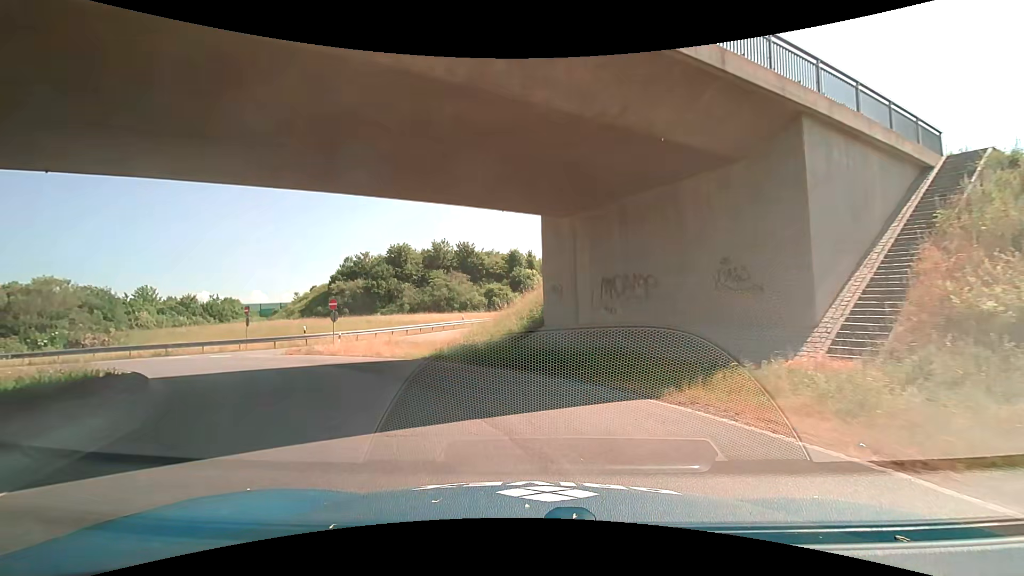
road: secondary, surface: asphalt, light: Day
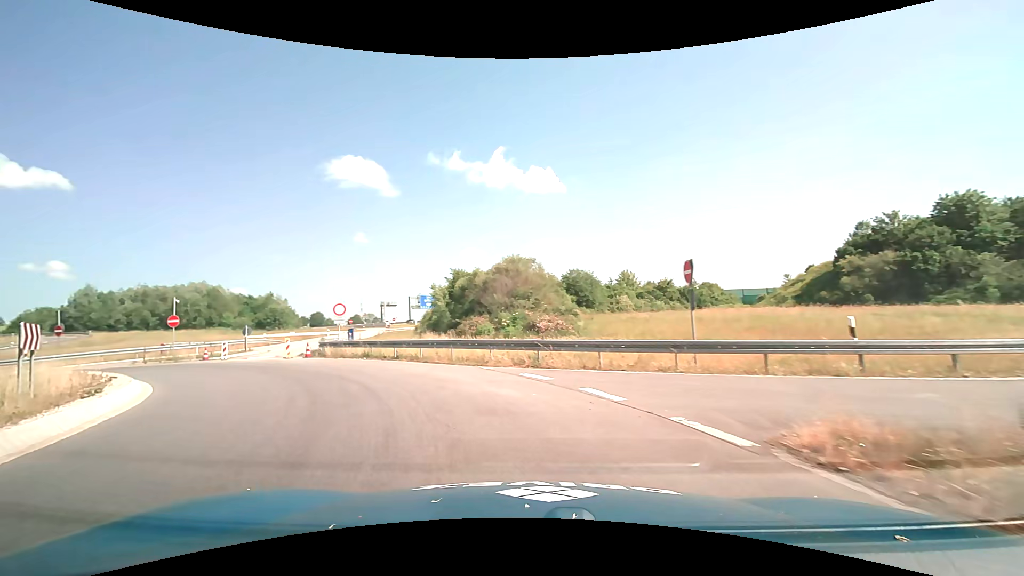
(-8.6, +20.8) m; -51°
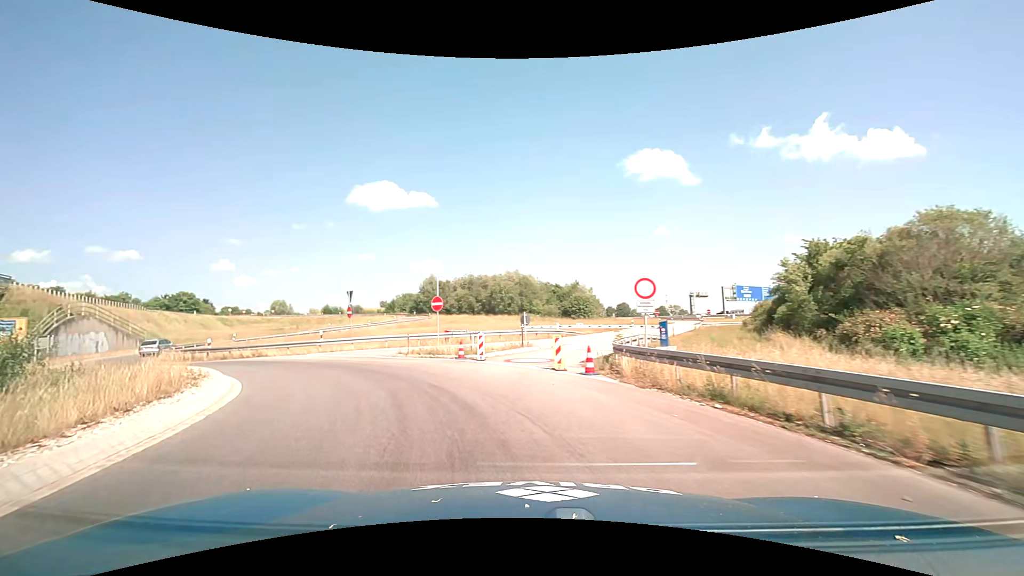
(-4.1, +12.9) m; -34°
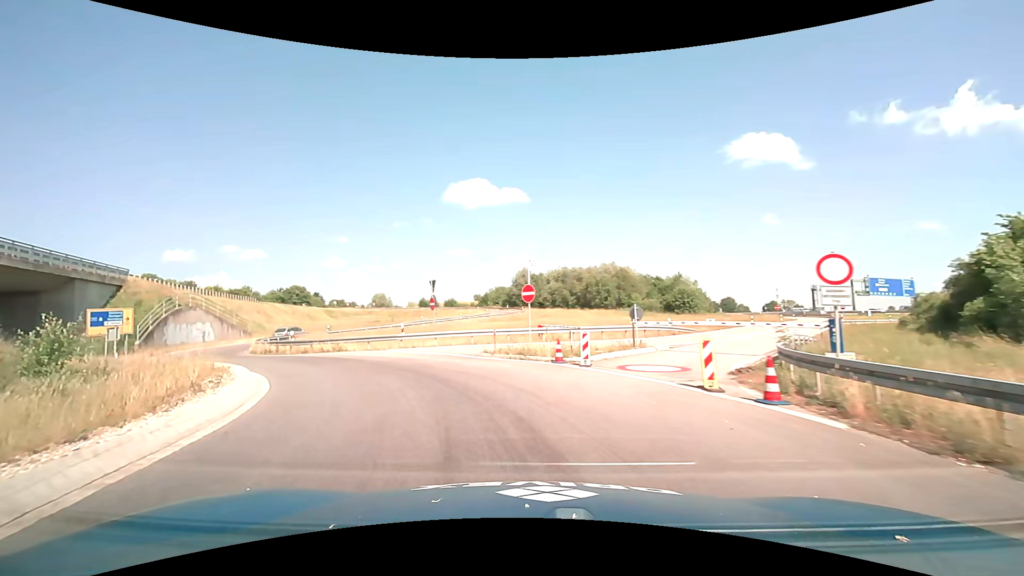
(-0.4, +4.4) m; -11°
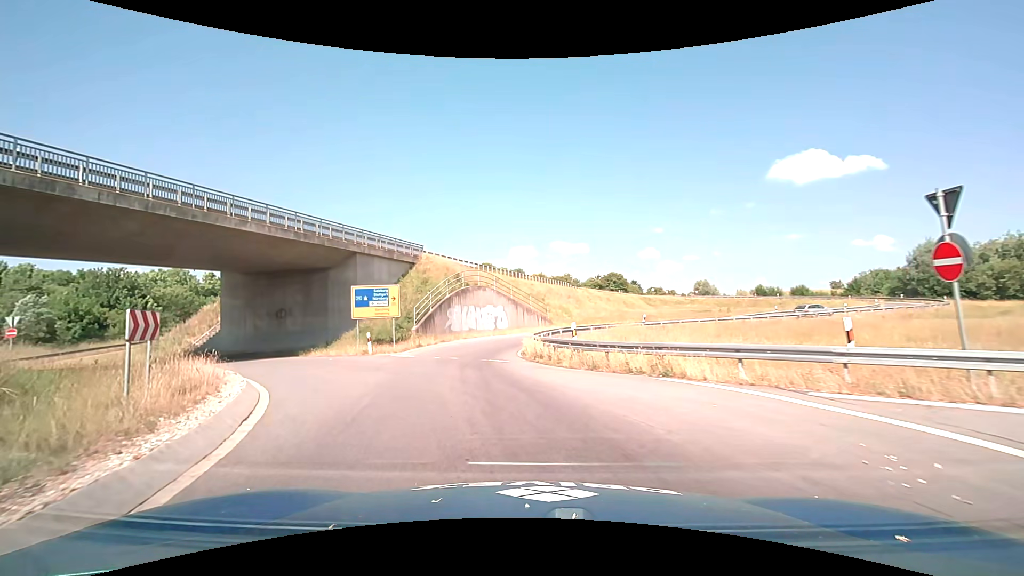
(-5.3, +16.4) m; -35°
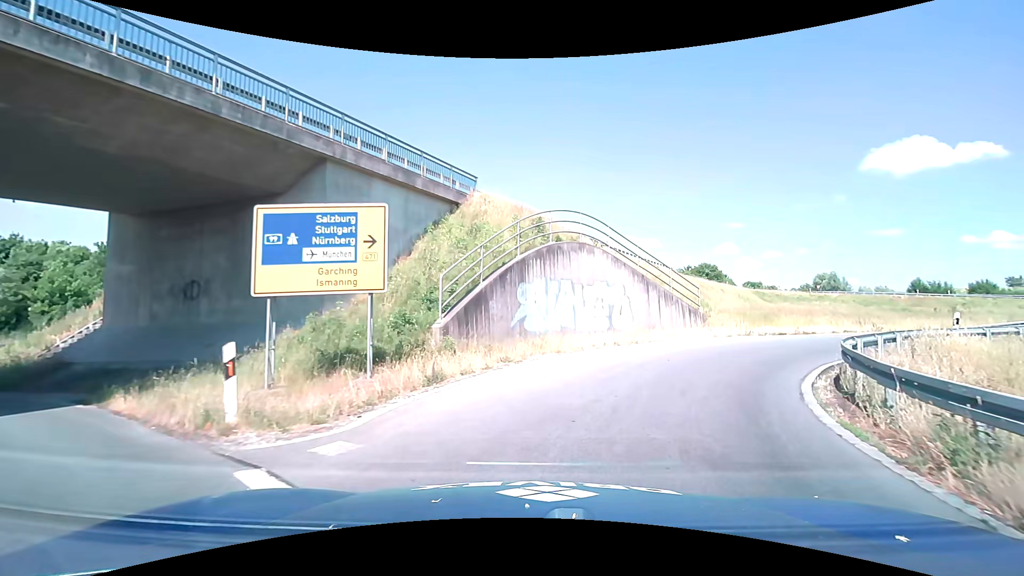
(-2.9, +18.6) m; -8°
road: primary_link
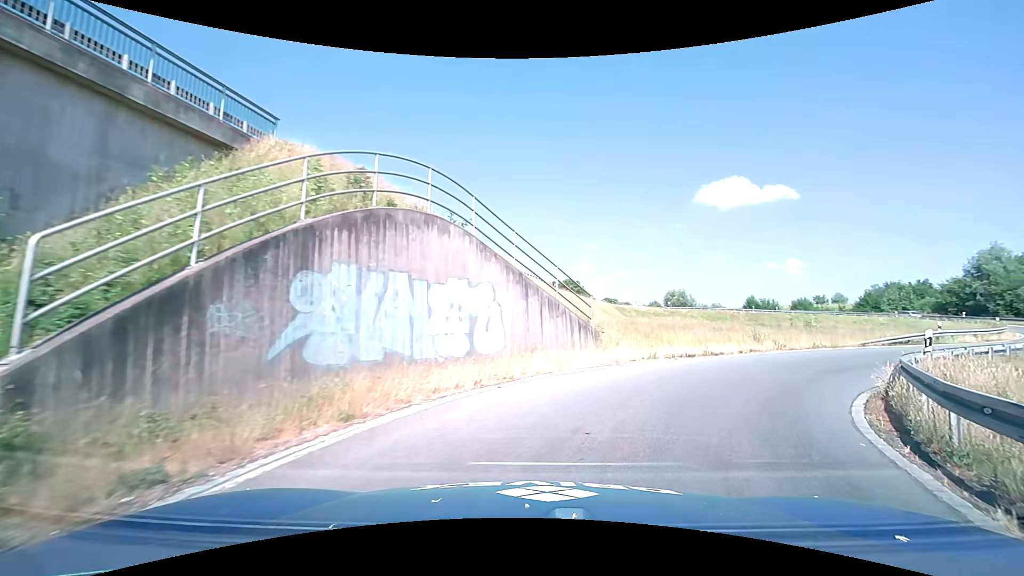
(+0.9, +7.5) m; +15°
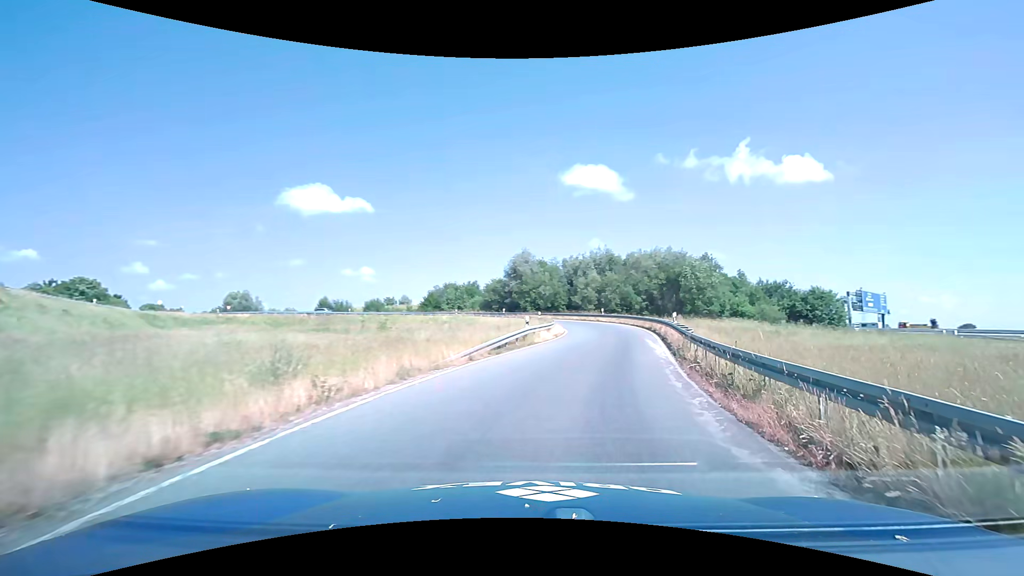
(+6.2, +15.1) m; +46°
(+1, +10) (+3, +20) (+4, +30) (+5, +40) (+5, +50) (+2, +59) (-2, +68) (-9, +75) (-17, +82) (-26, +86) m
